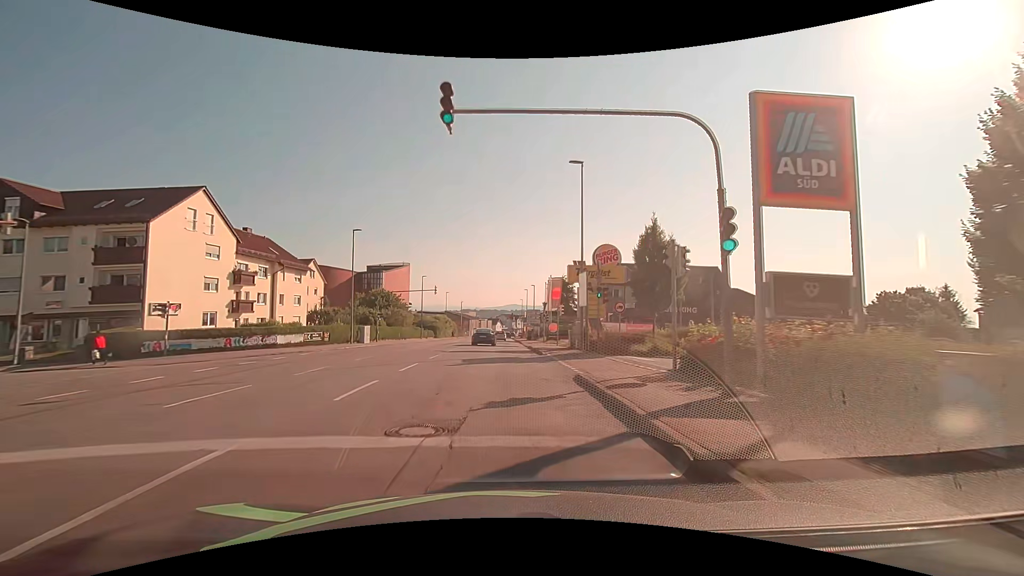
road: tertiary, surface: asphalt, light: Day
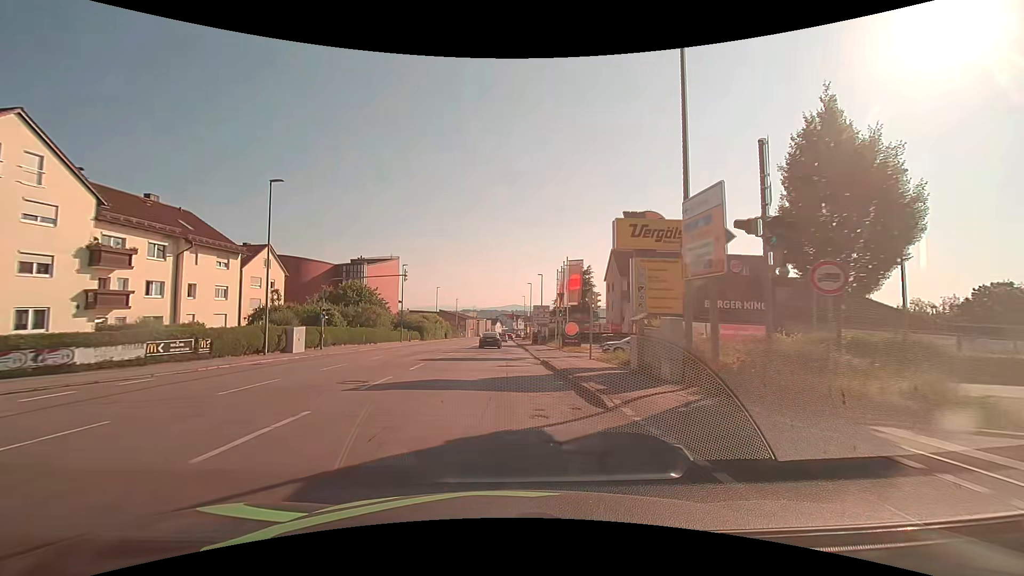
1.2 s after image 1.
(+0.2, +15.8) m; 0°
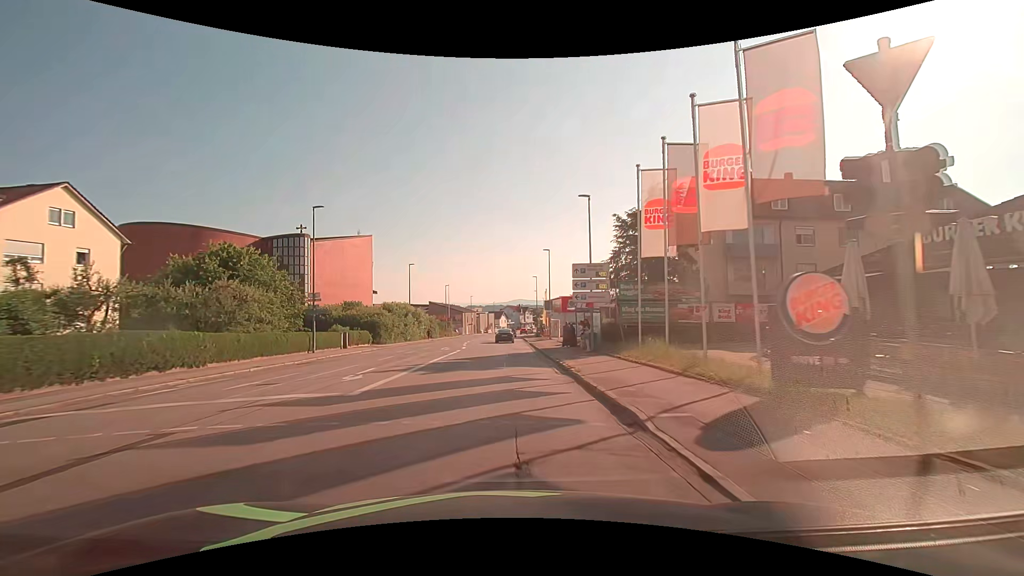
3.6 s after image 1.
(+0.2, +31.7) m; 0°
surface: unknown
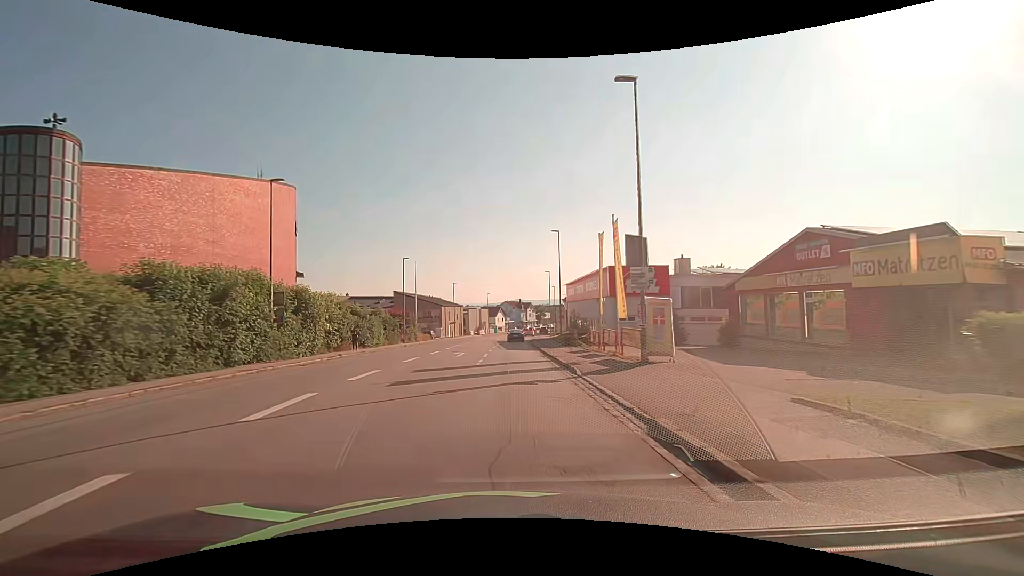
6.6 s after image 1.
(-0.2, +39.3) m; 0°
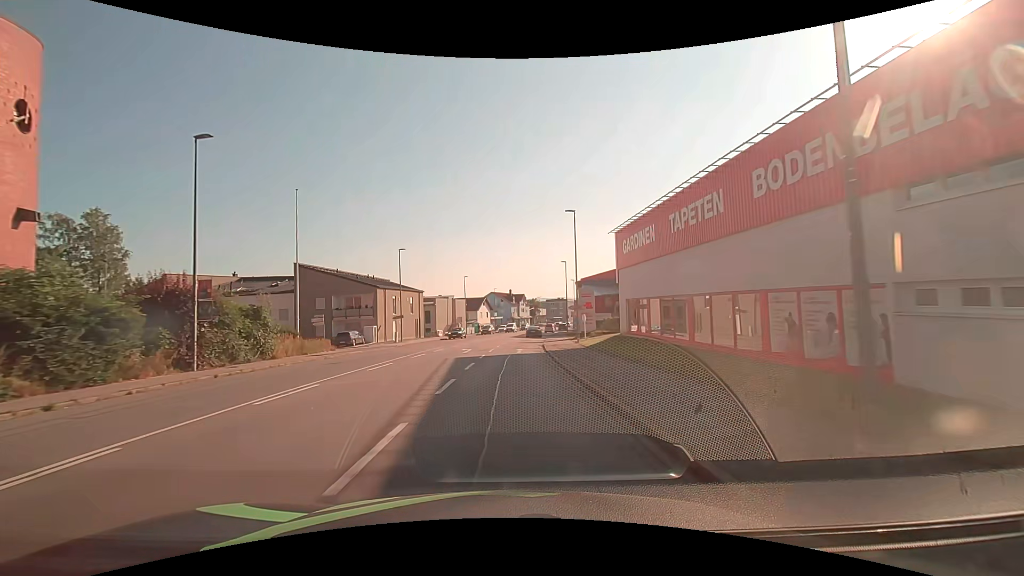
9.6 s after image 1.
(+0.2, +39.1) m; +1°
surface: asphalt
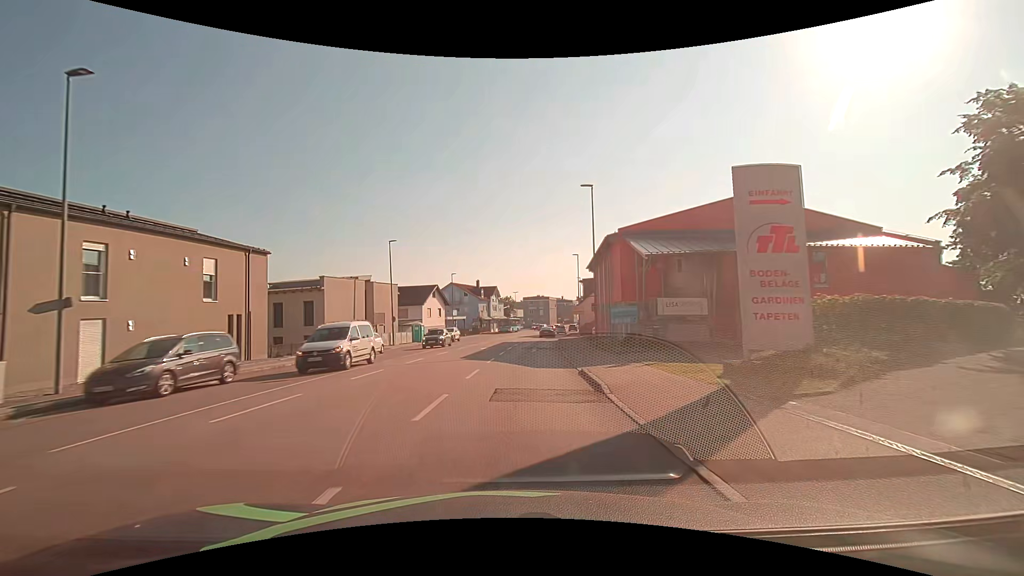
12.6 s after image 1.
(+0.5, +39.0) m; +2°
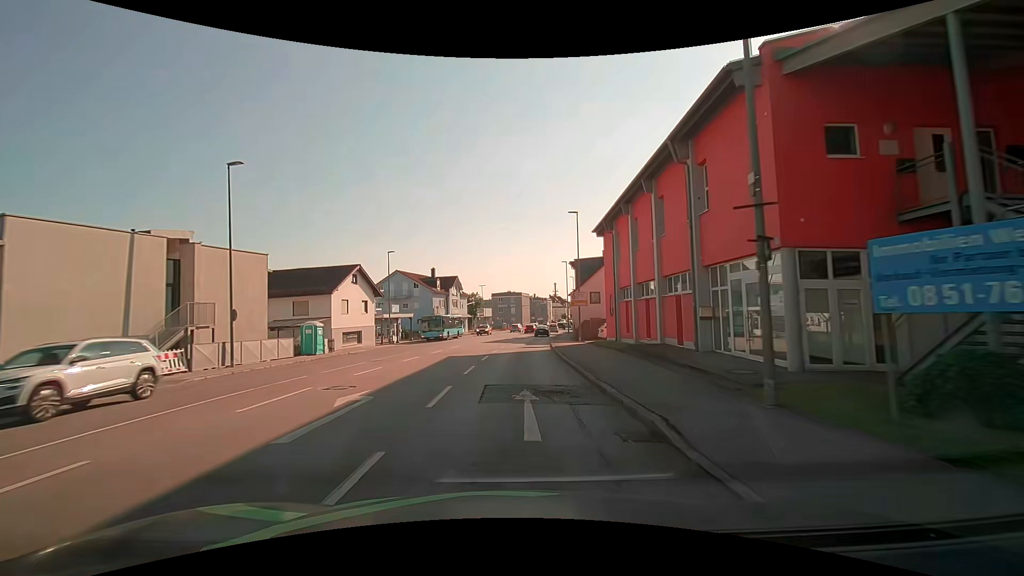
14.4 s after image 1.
(+1.0, +23.2) m; +4°
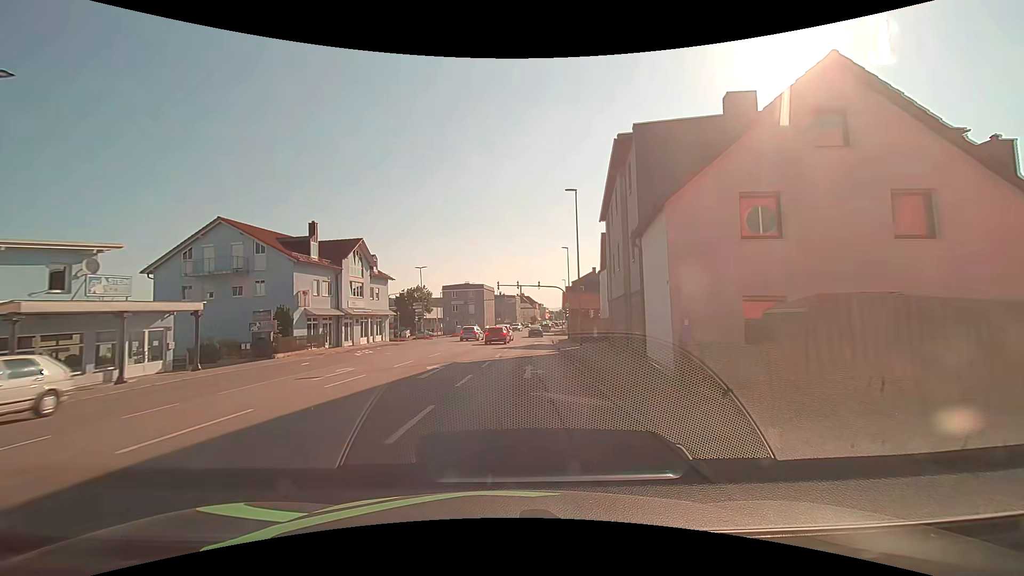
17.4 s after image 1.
(+1.4, +38.7) m; +4°
(0, +10) (0, +20) (+1, +30) (+2, +40) (+2, +50) (+3, +60) (+4, +70) (+5, +80) (+6, +90) (+7, +100) m
